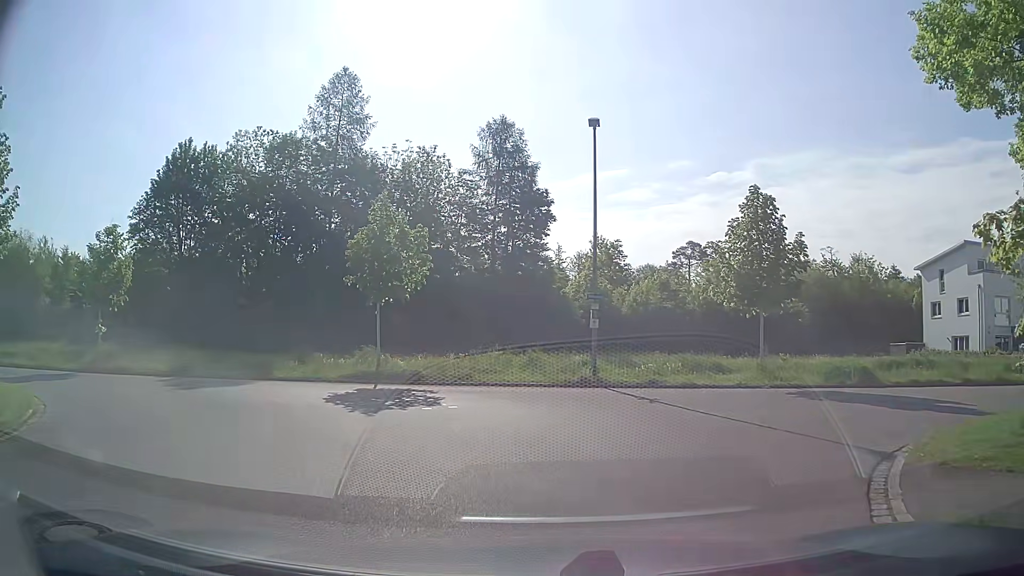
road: residential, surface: asphalt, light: Day
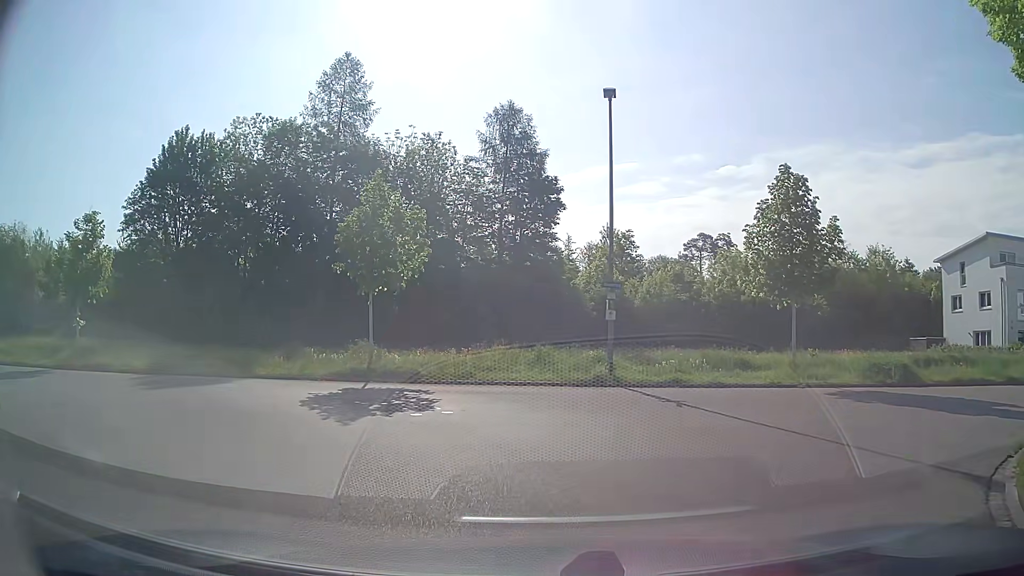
(0.0, +2.0) m; -1°
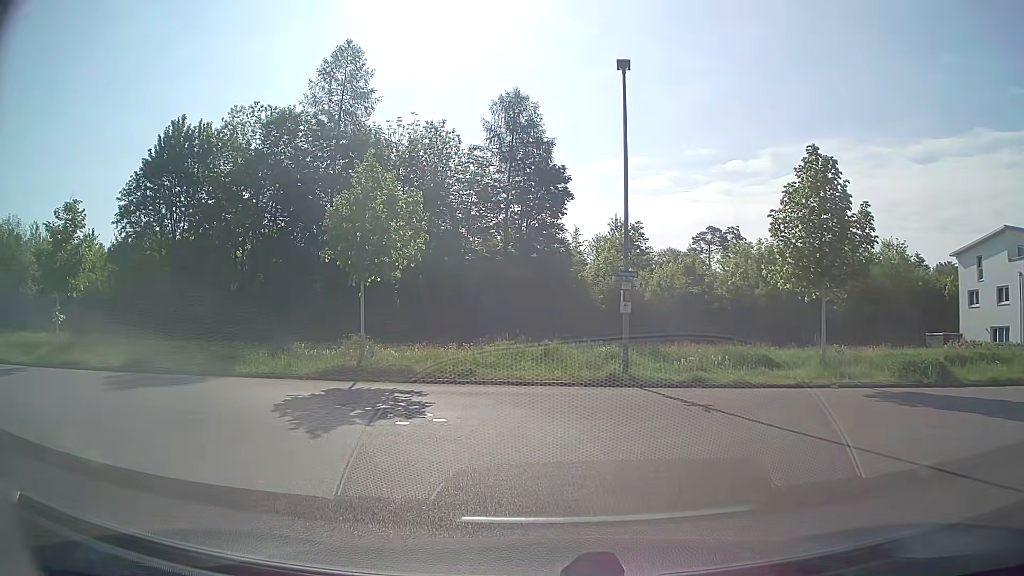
(0.0, +1.6) m; -1°
